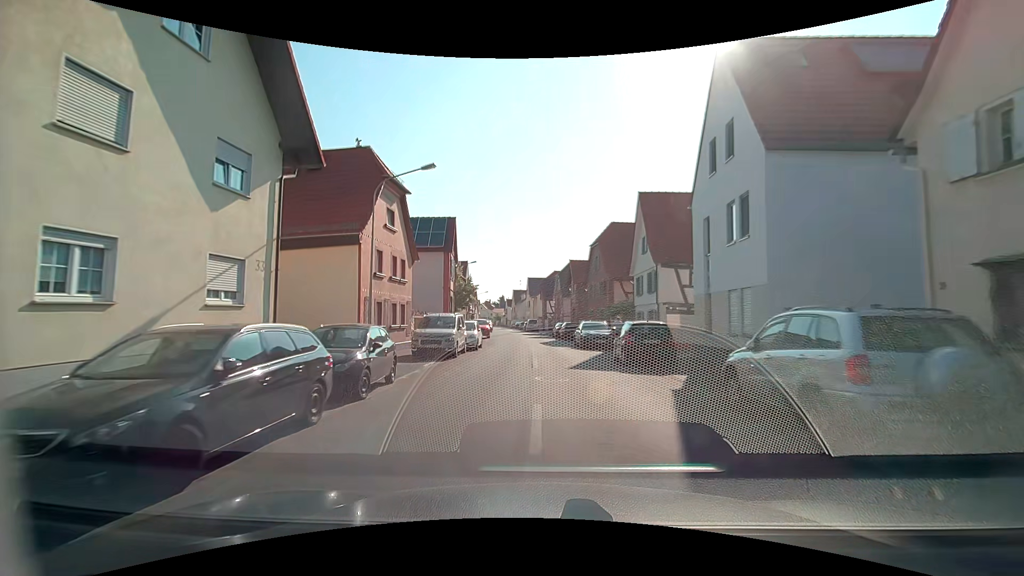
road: tertiary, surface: asphalt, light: Day
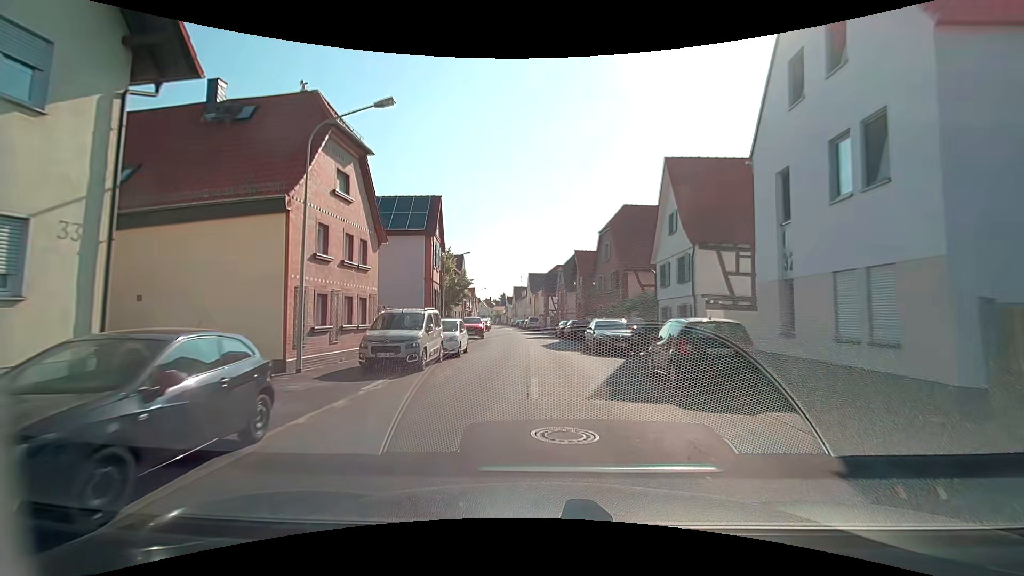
(0.0, +5.9) m; -1°
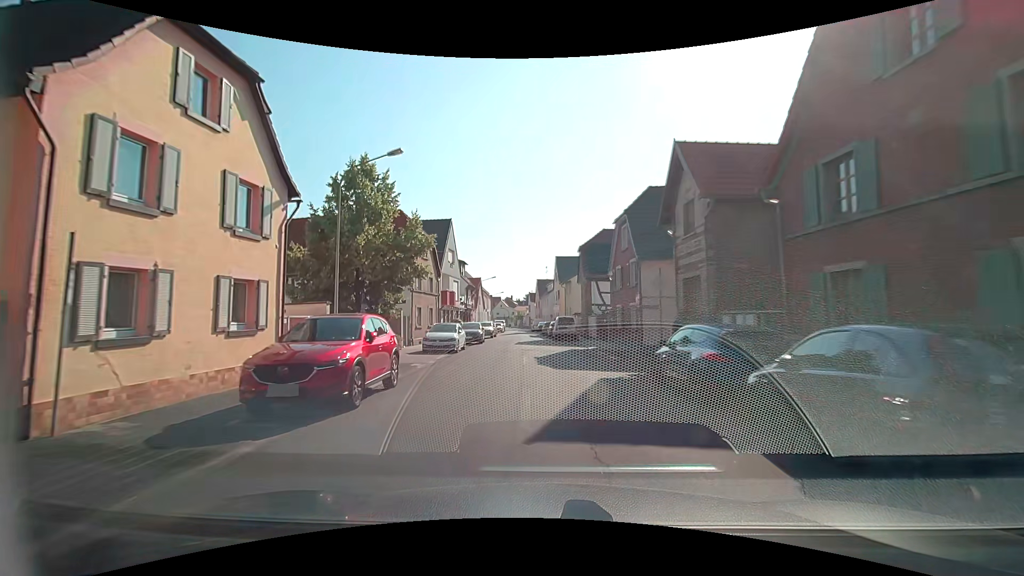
(-0.5, +29.7) m; -3°
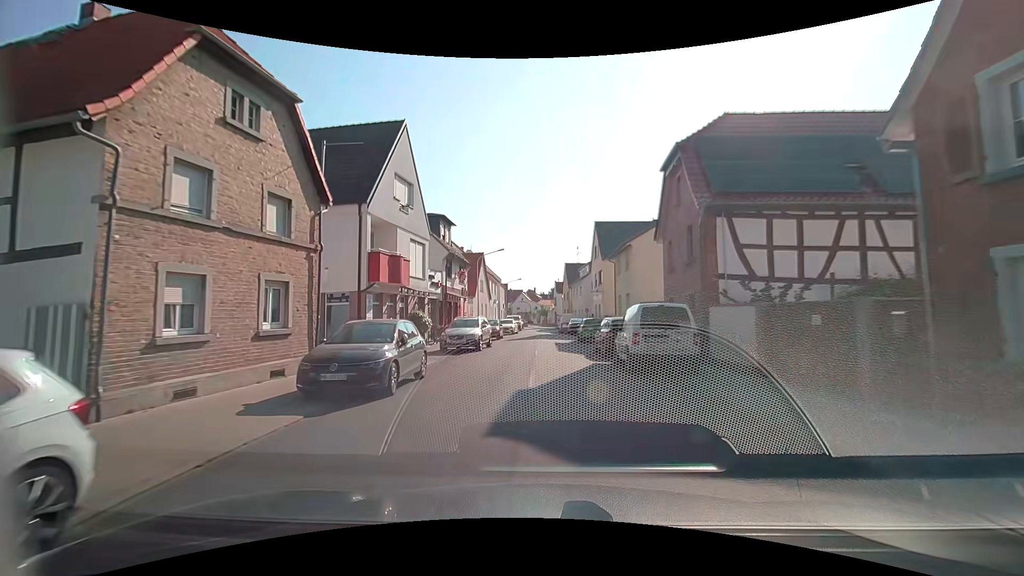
(-0.6, +24.1) m; -3°
(0, +10) (0, +20) (0, +30) (0, +40) (0, +50) (0, +60) (+1, +70) (+1, +80) (0, +90) (-2, +100) m
